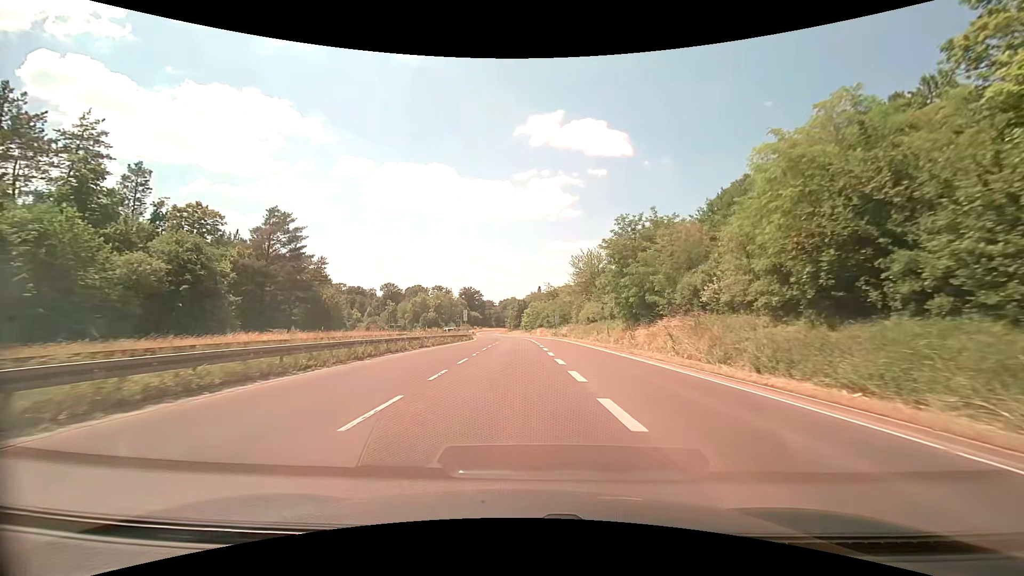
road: trunk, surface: asphalt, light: Day
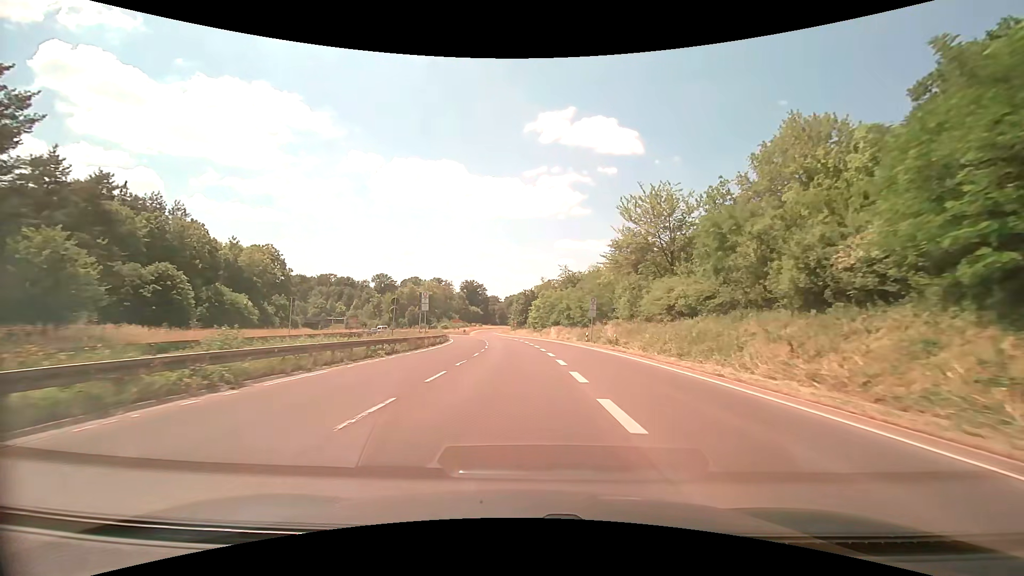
(-0.2, +36.1) m; -1°
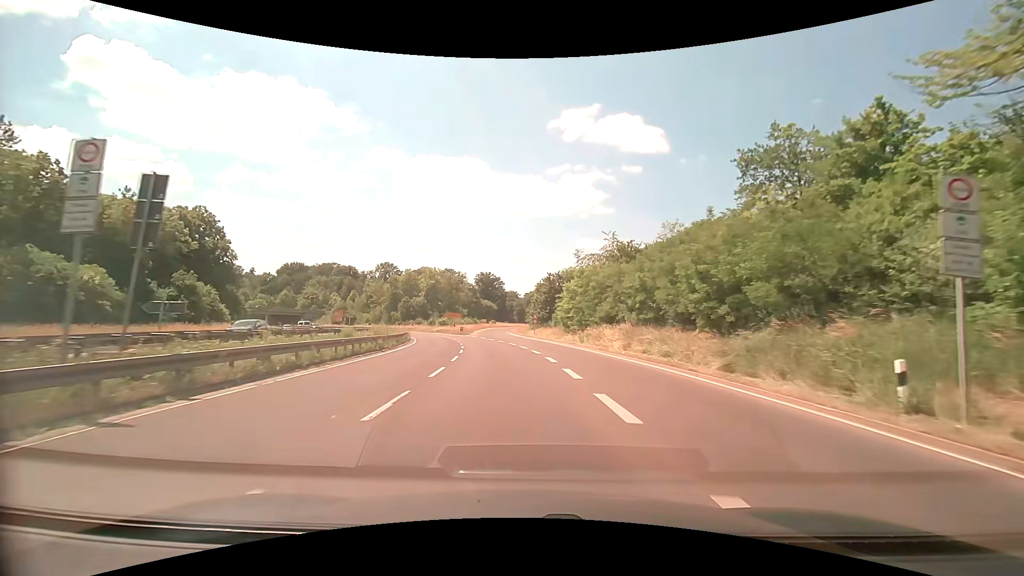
(-0.6, +35.2) m; -2°
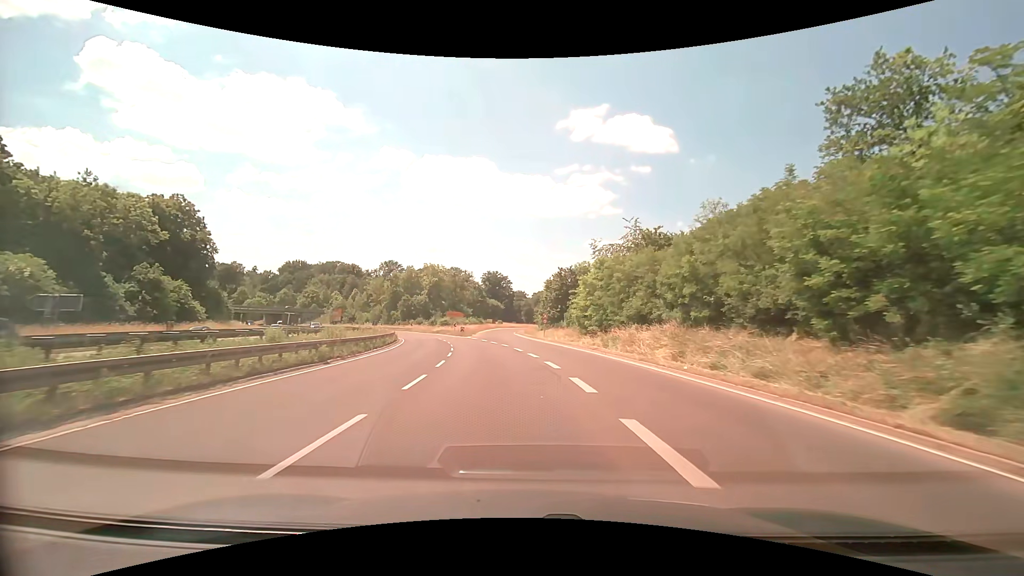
(-0.1, +8.7) m; -1°
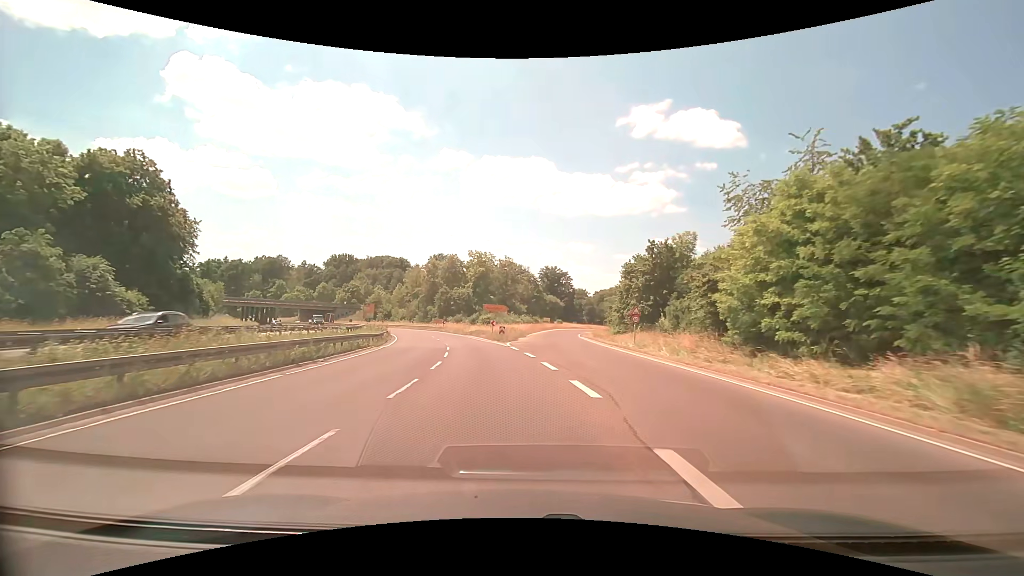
(-1.3, +25.3) m; -7°
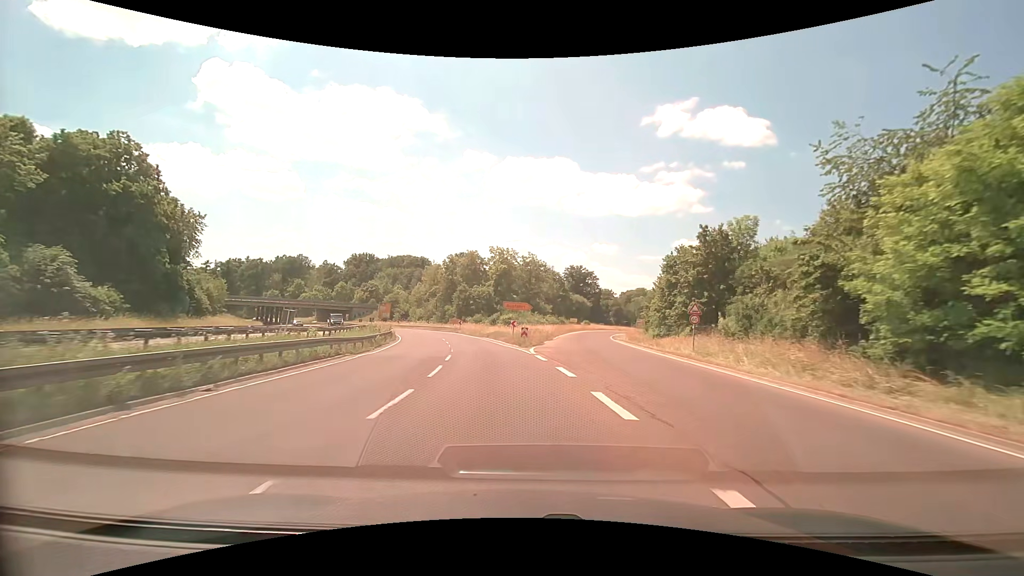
(-0.2, +8.1) m; -3°
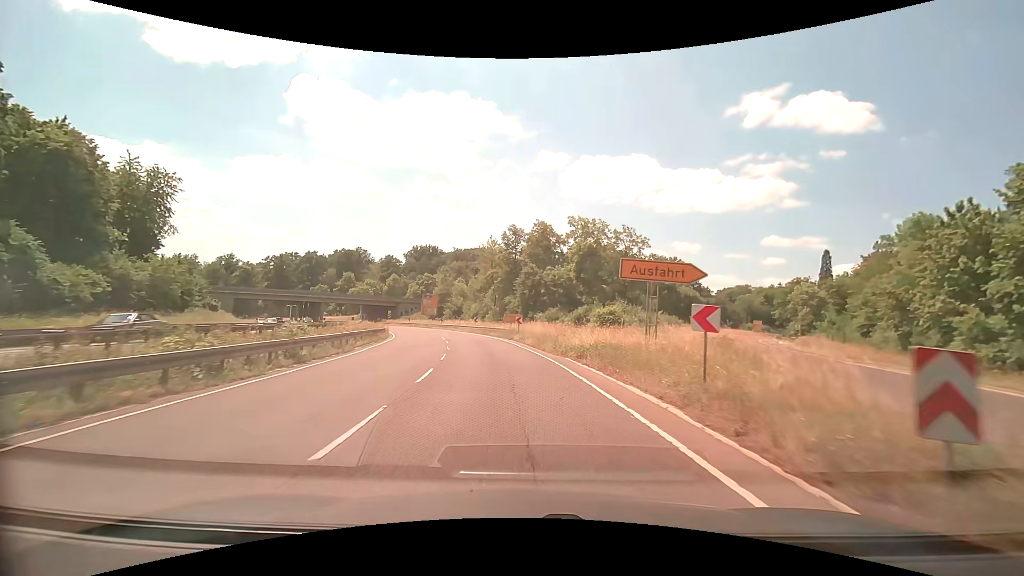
(-2.6, +32.5) m; -8°
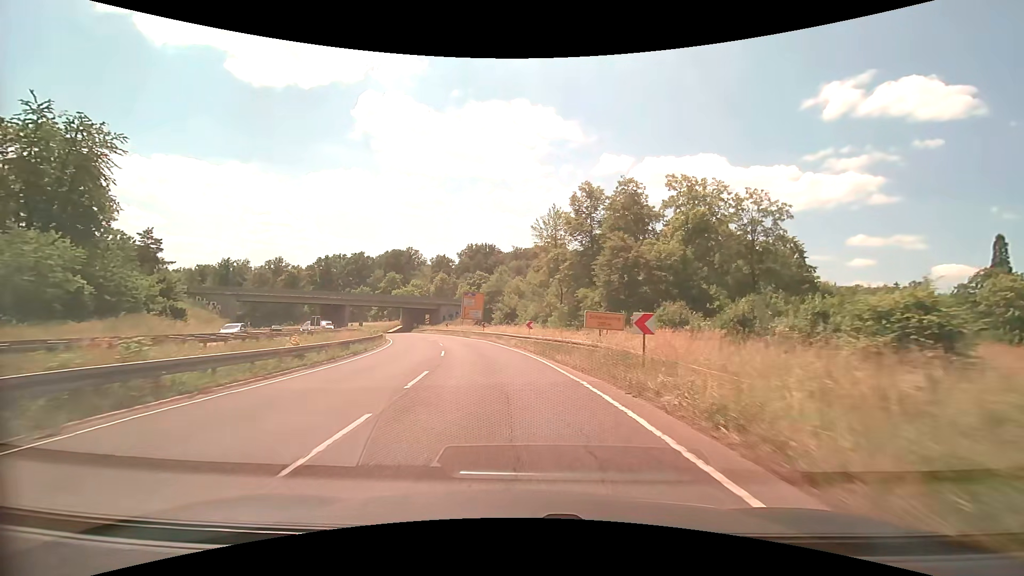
(-1.7, +24.9) m; -8°
(0, +10) (-1, +20) (-3, +30) (-5, +40) (-7, +49) (-10, +59) (-13, +68) (-17, +78) (-21, +87) (-26, +95) m
